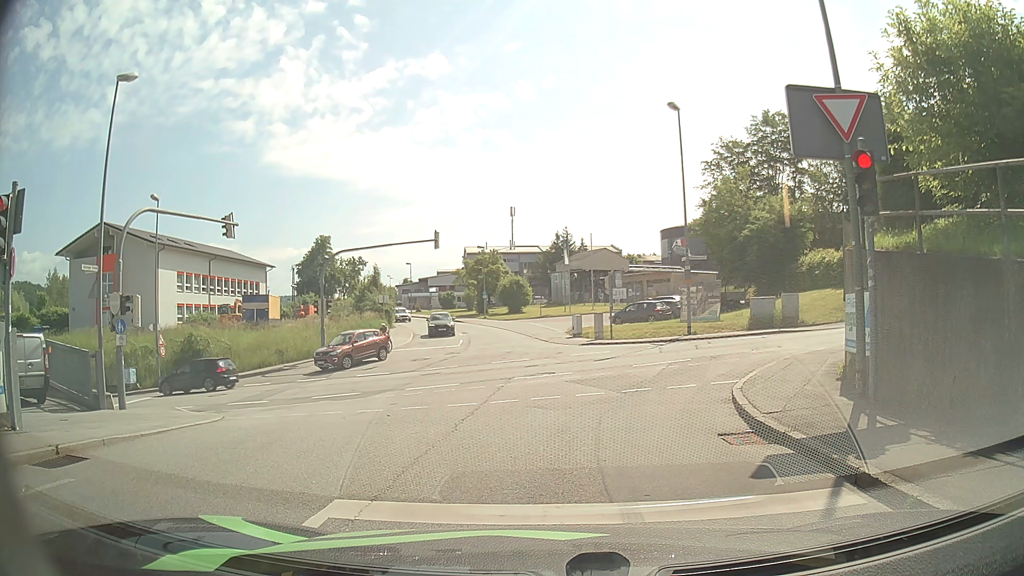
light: Day
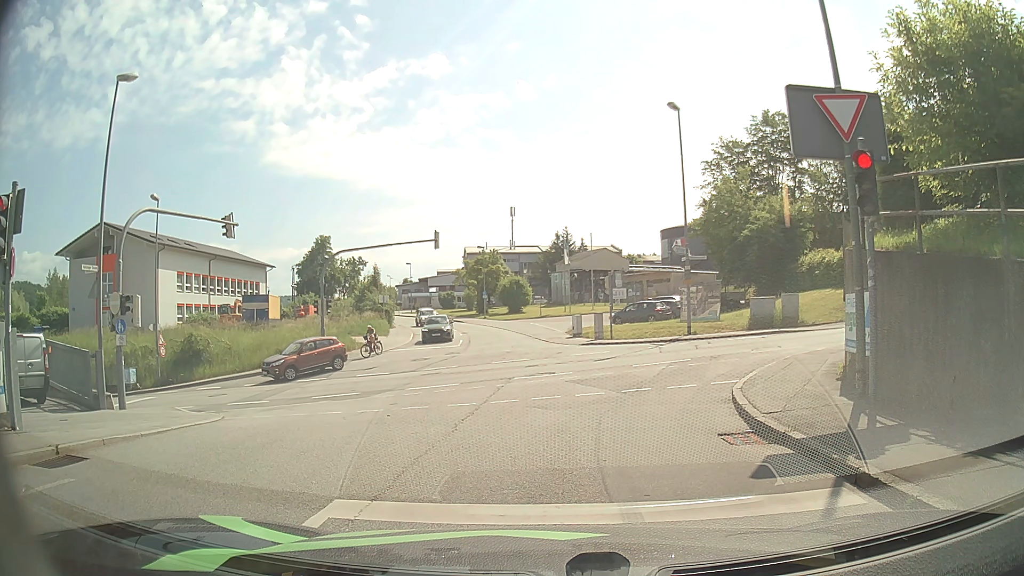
(0.0, 0.0) m; 0°
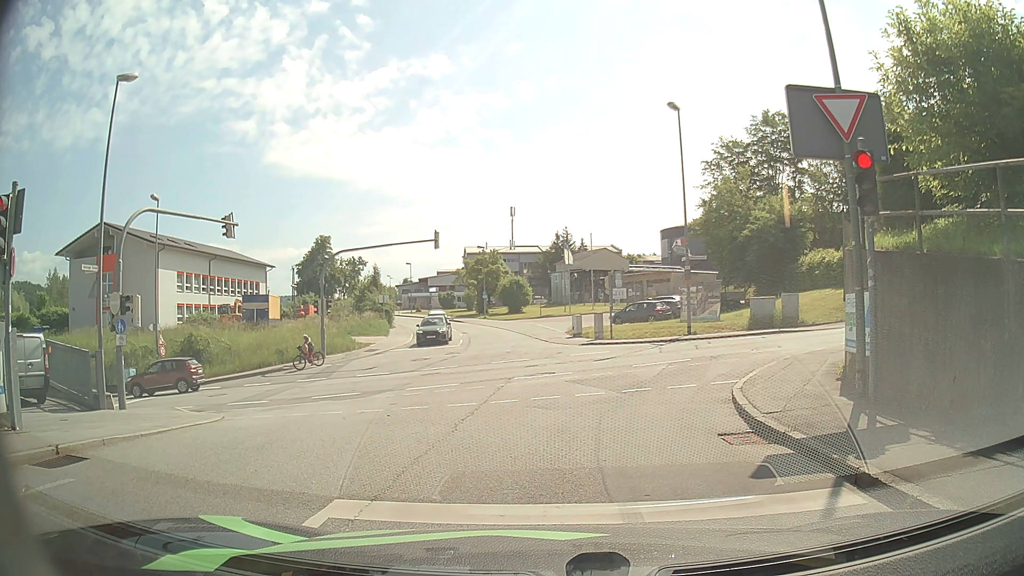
(0.0, 0.0) m; 0°
